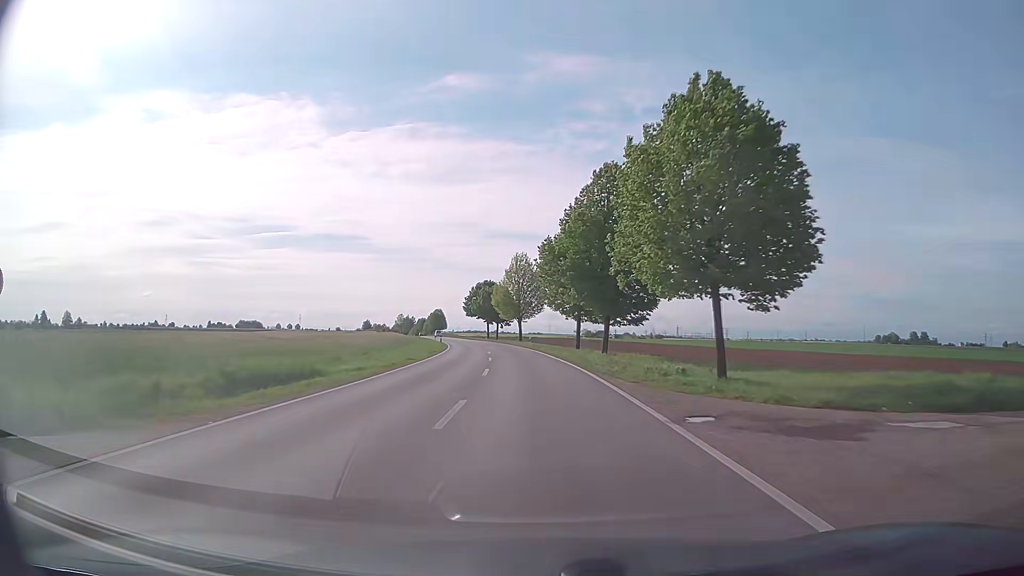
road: secondary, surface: asphalt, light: Day
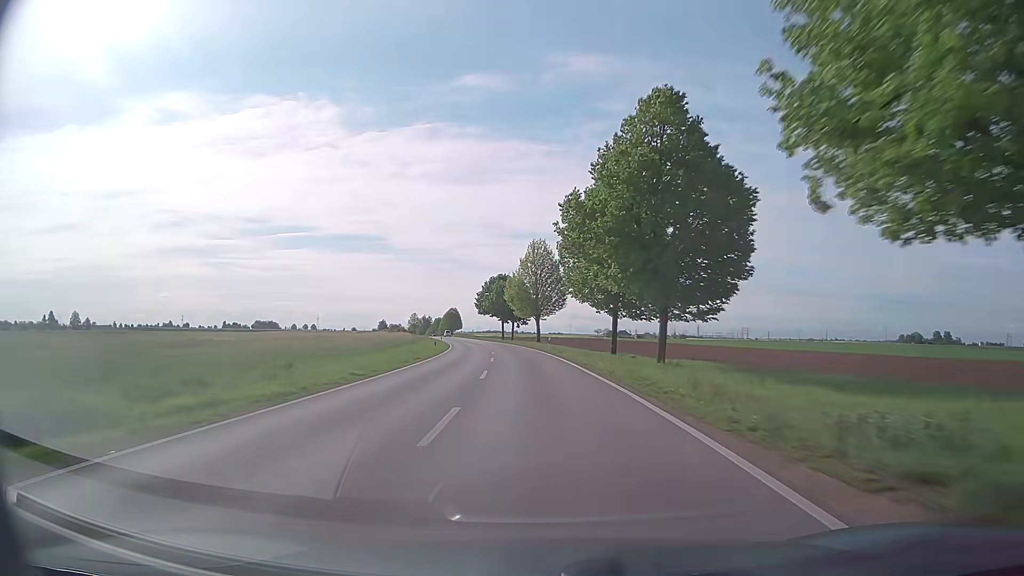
(-0.2, +13.6) m; -2°
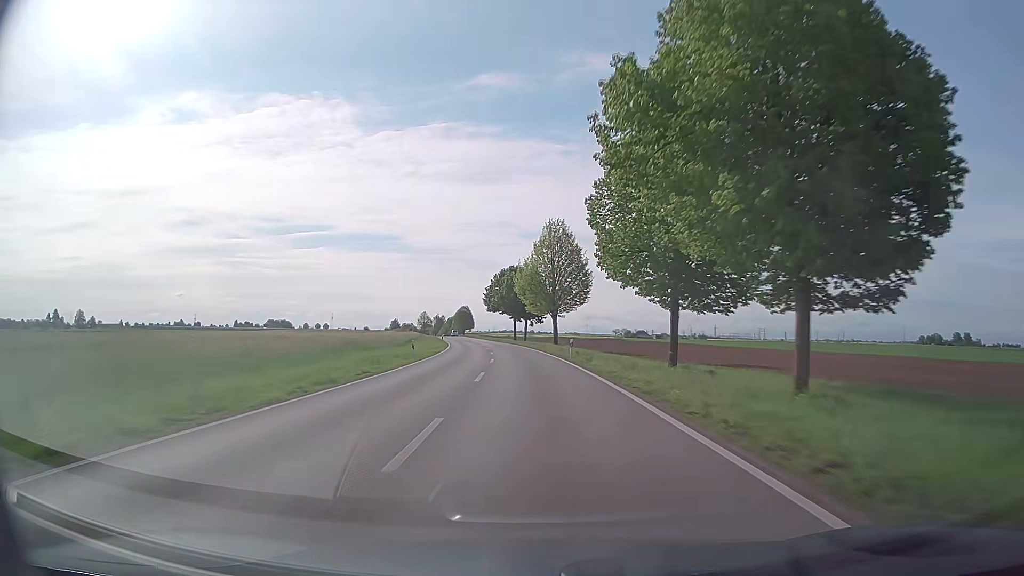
(-0.2, +13.7) m; -1°
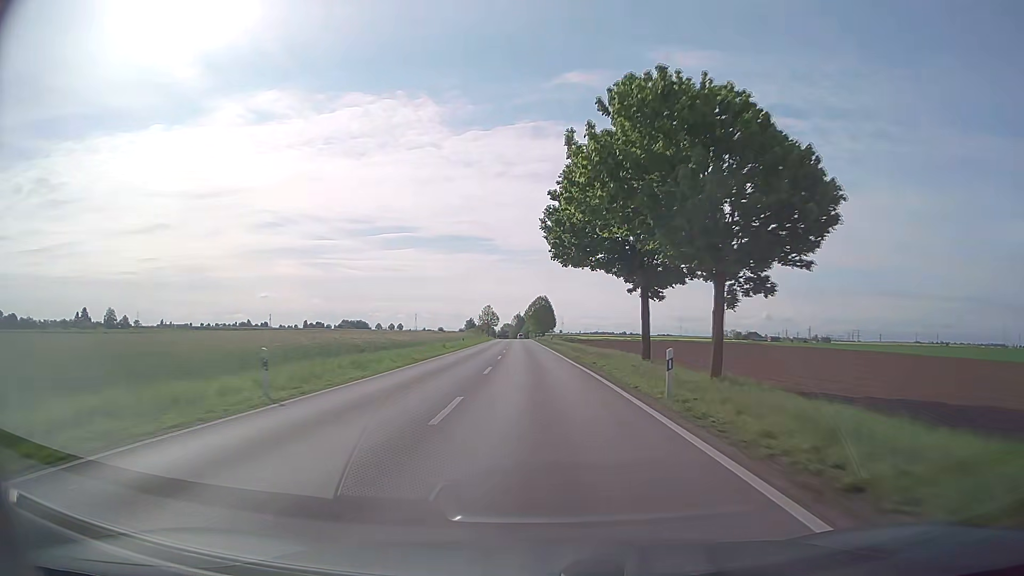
(-4.7, +69.4) m; -8°
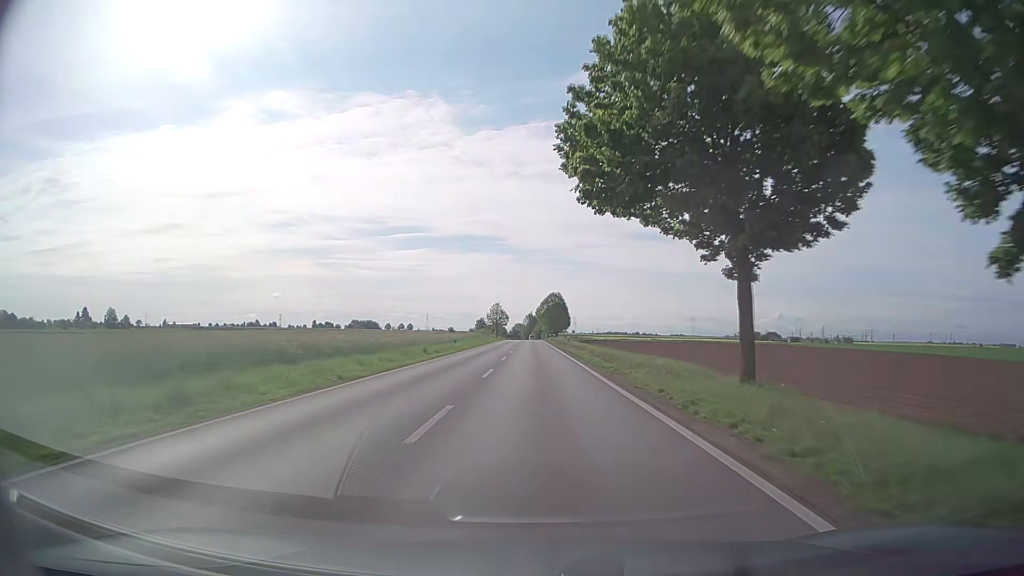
(-0.2, +14.1) m; -1°
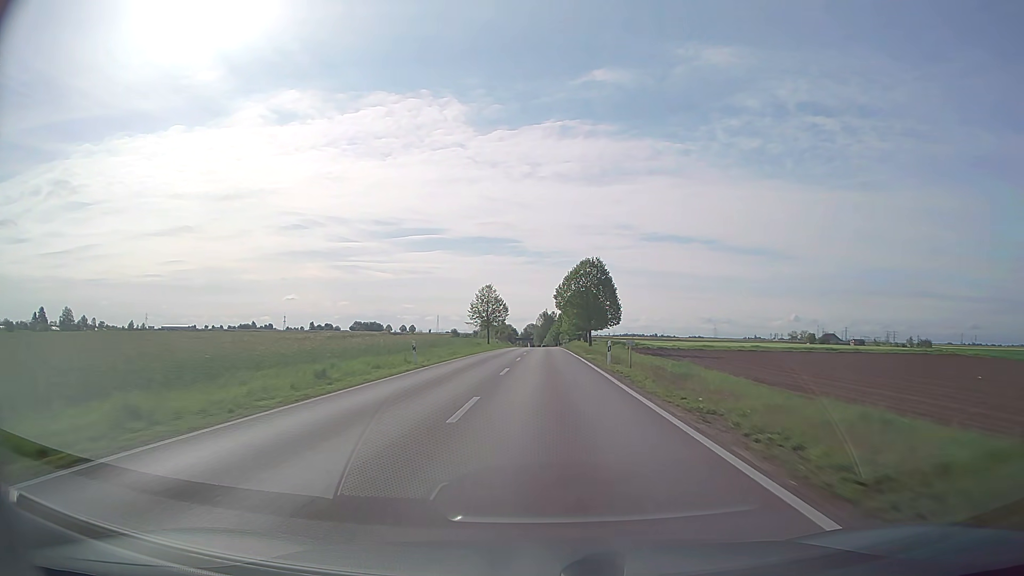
(-1.5, +70.5) m; -1°
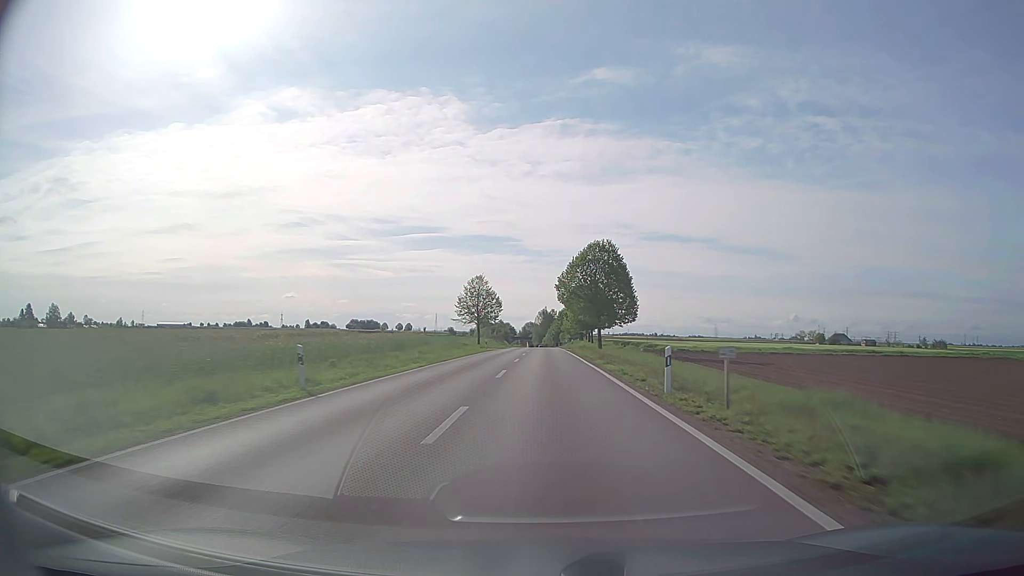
(0.0, +14.1) m; 0°
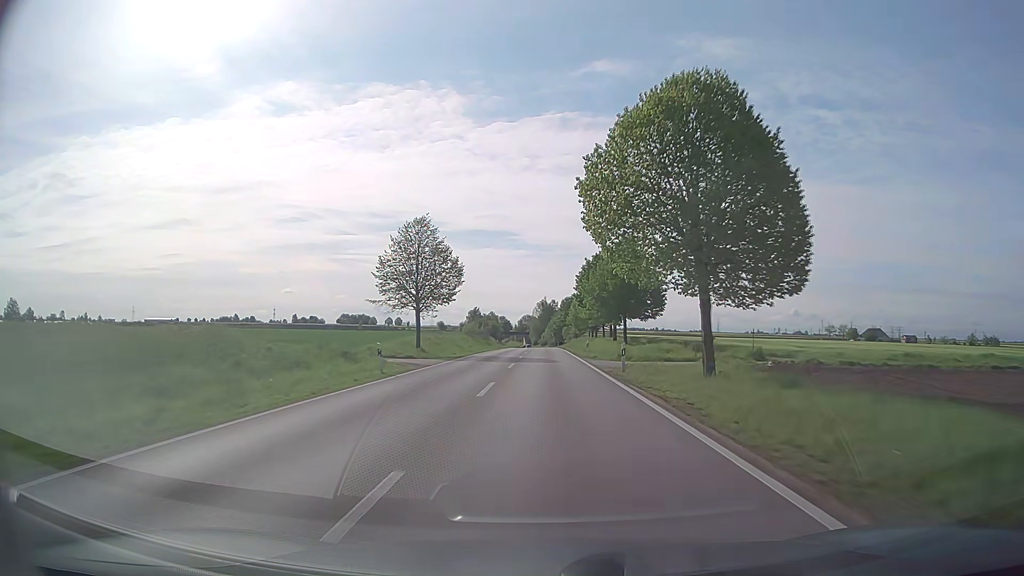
(0.0, +42.2) m; 0°
(0, +10) (0, +20) (0, +30) (0, +40) (0, +50) (0, +60) (0, +70) (0, +80) (0, +90) (0, +100) m
